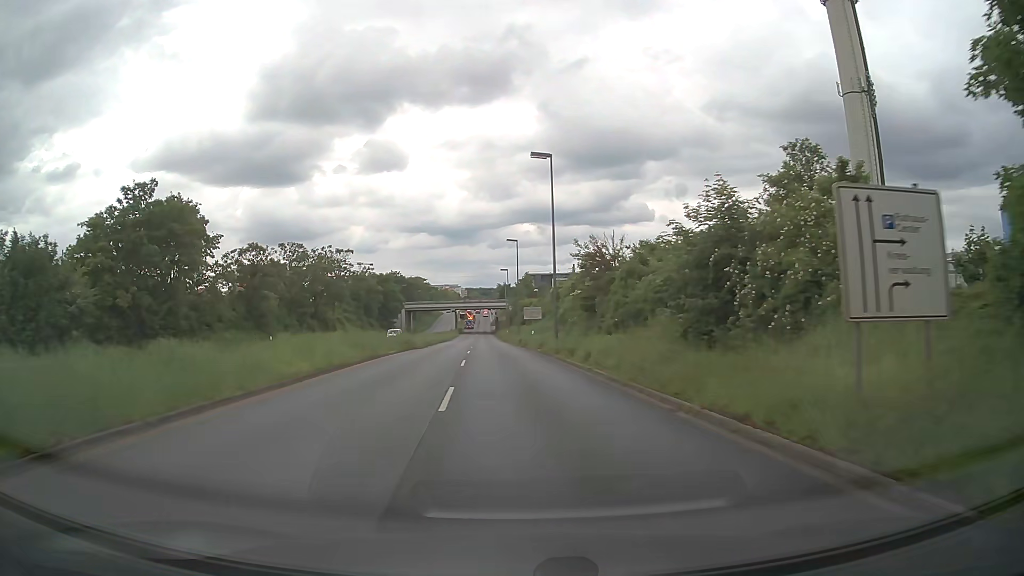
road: primary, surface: asphalt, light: Day
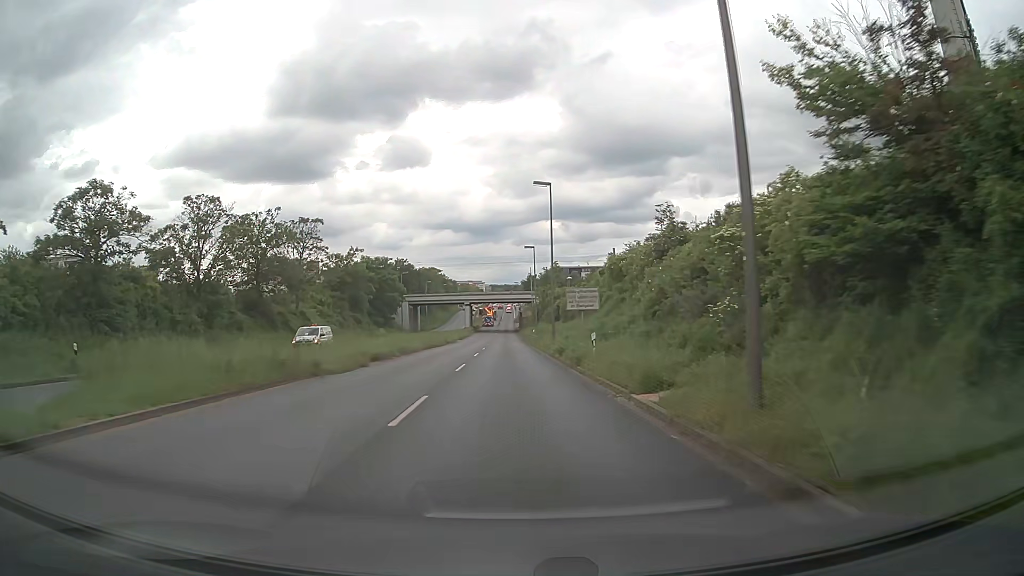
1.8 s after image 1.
(-0.5, +26.0) m; -2°
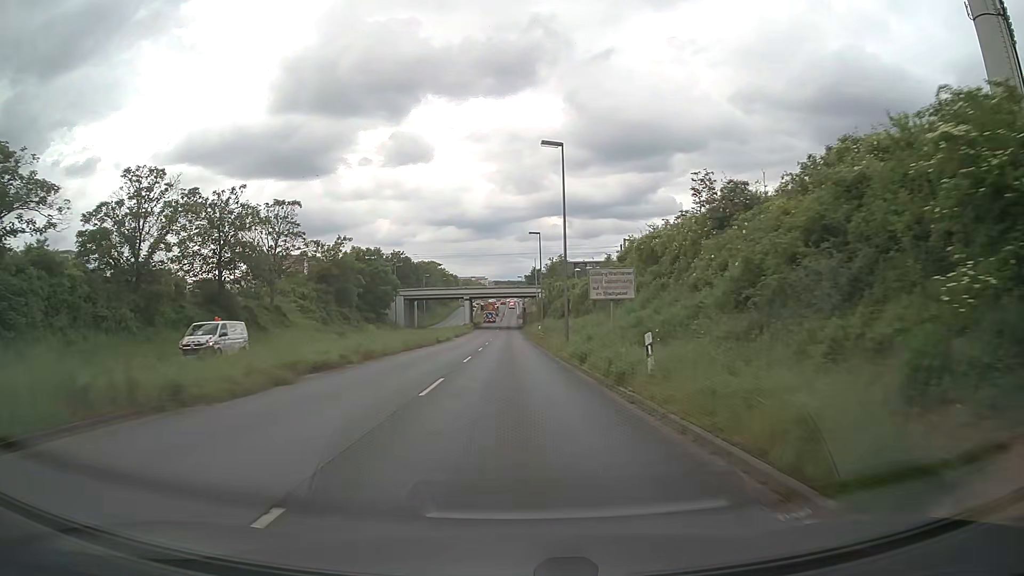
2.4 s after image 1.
(0.0, +8.5) m; 0°
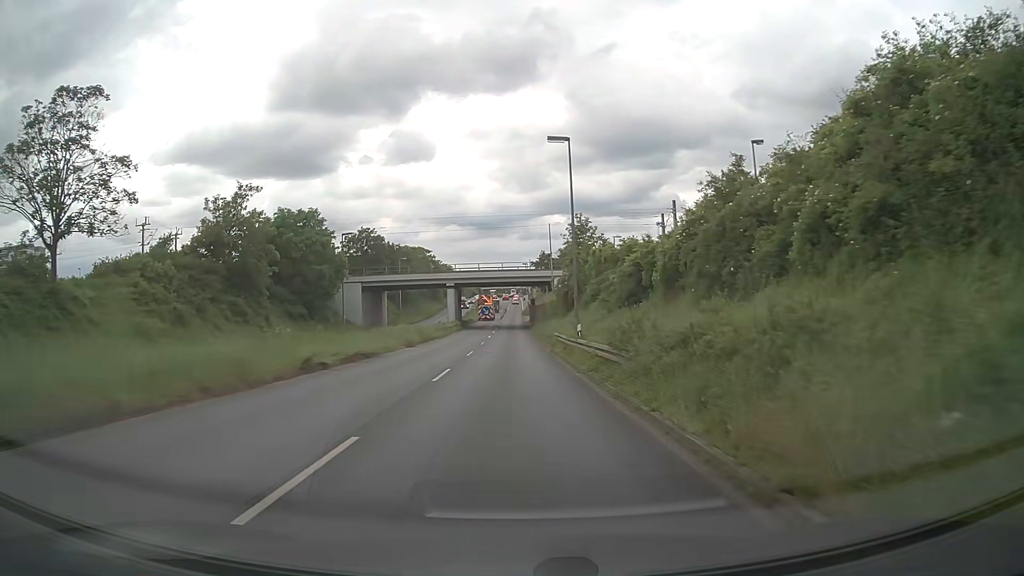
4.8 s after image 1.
(-0.2, +33.4) m; 0°
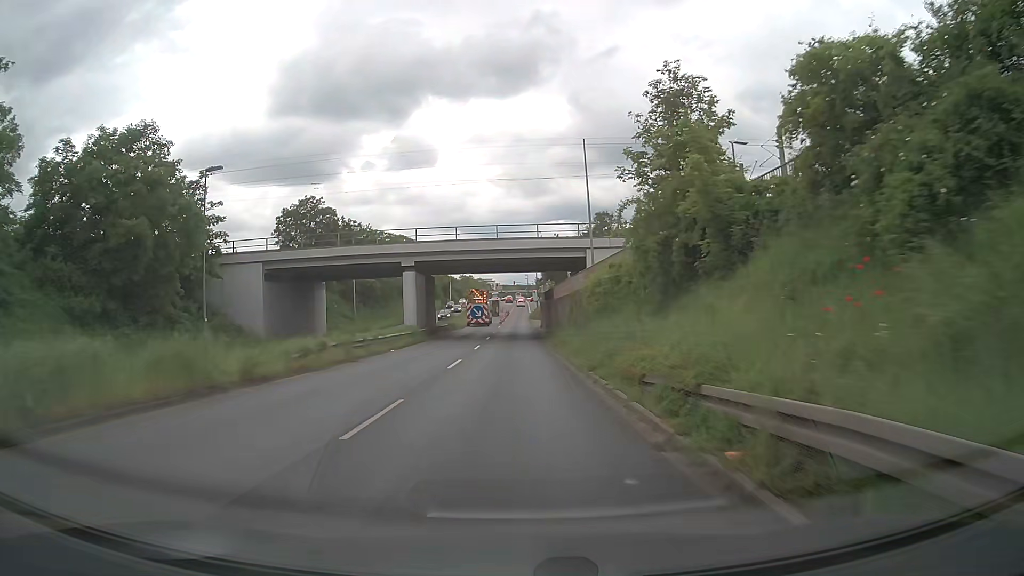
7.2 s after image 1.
(0.0, +32.8) m; -1°
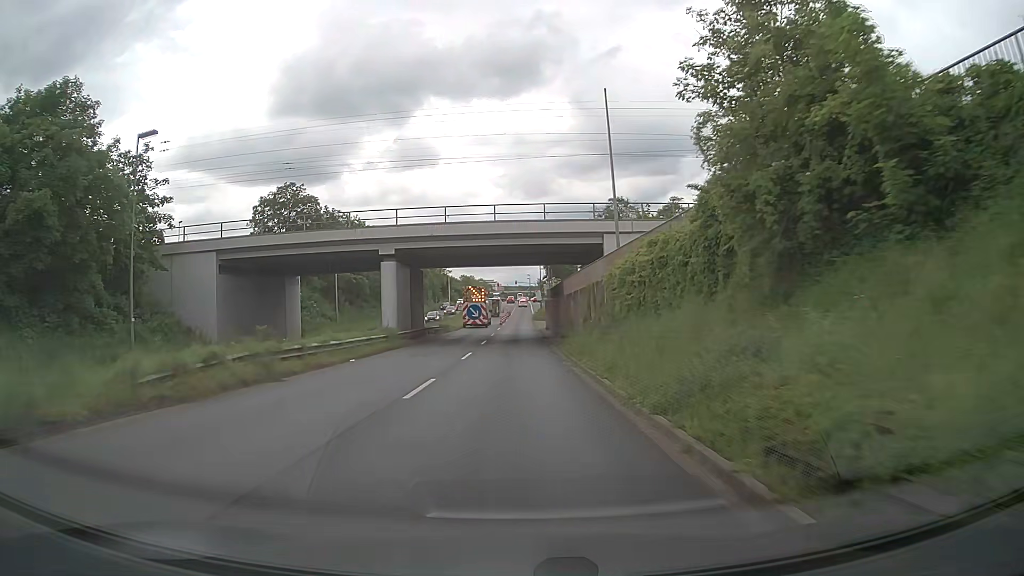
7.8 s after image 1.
(0.0, +8.1) m; 0°
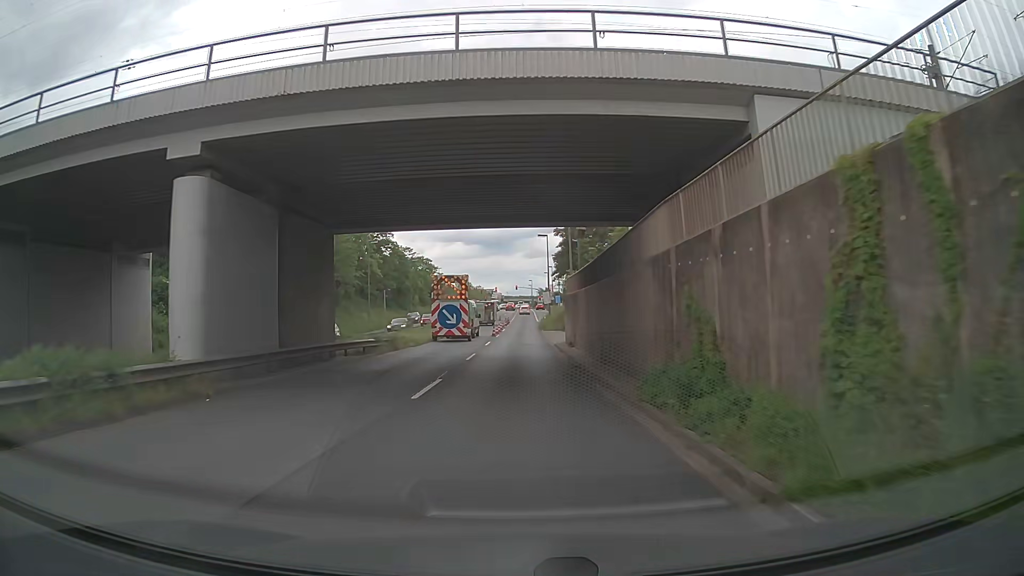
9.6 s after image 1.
(-0.2, +24.2) m; 0°
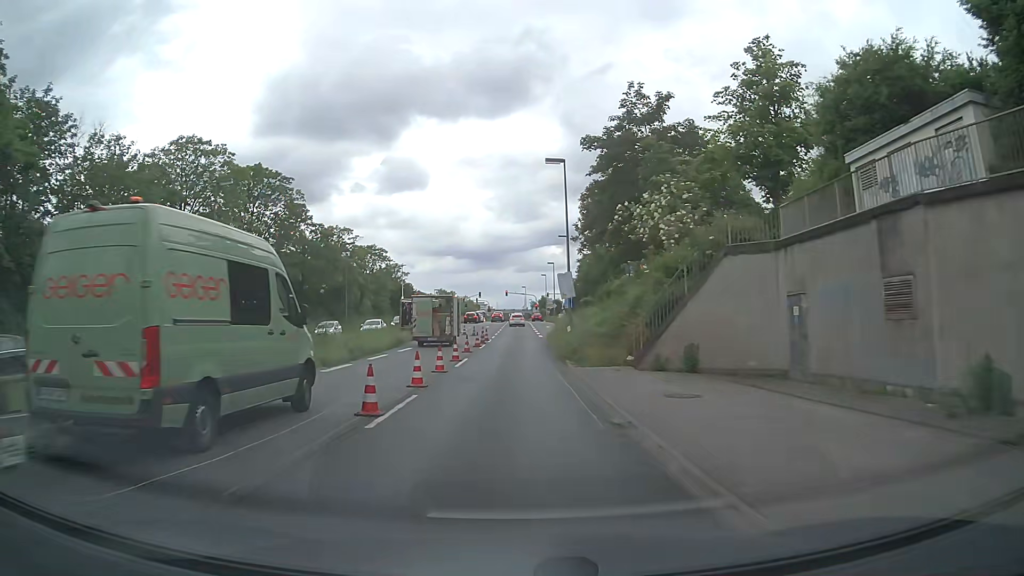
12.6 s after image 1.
(-0.1, +39.9) m; +1°
(0, +10) (0, +20) (0, +30) (0, +40) (-1, +50) (-2, +60) (-3, +70) (-4, +80) (-5, +90) (-5, +100) m
